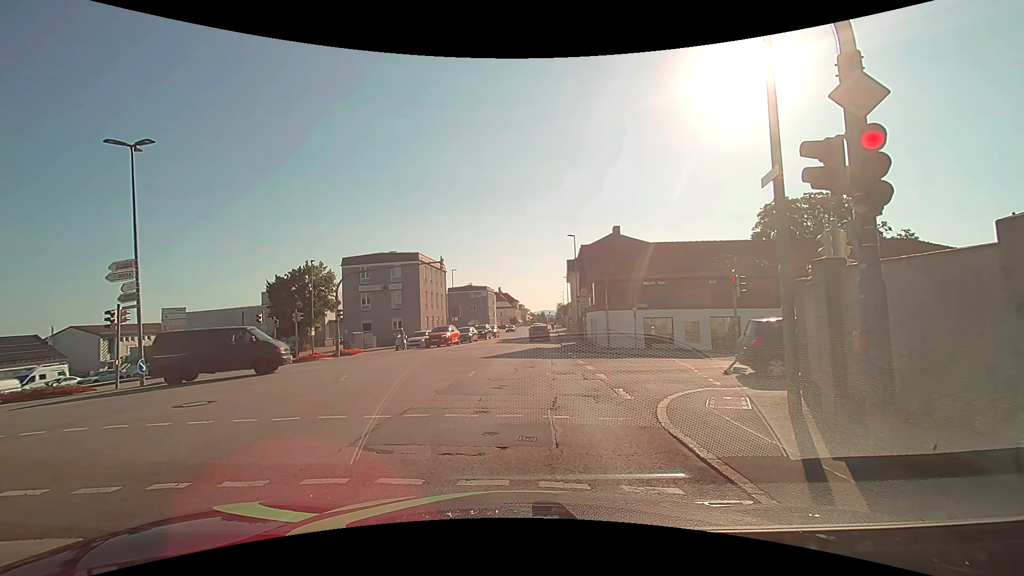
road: tertiary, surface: asphalt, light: Day
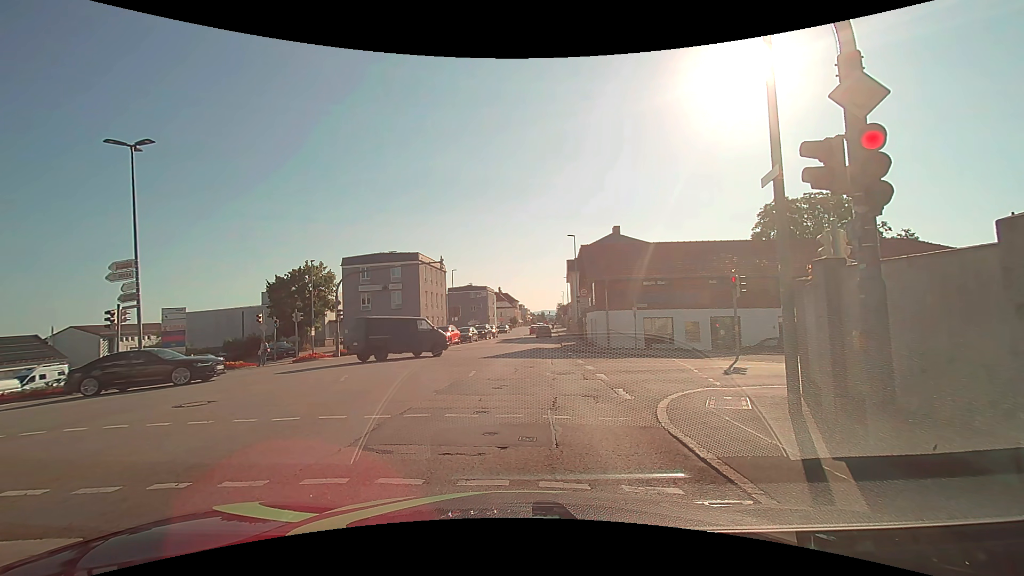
(0.0, 0.0) m; 0°
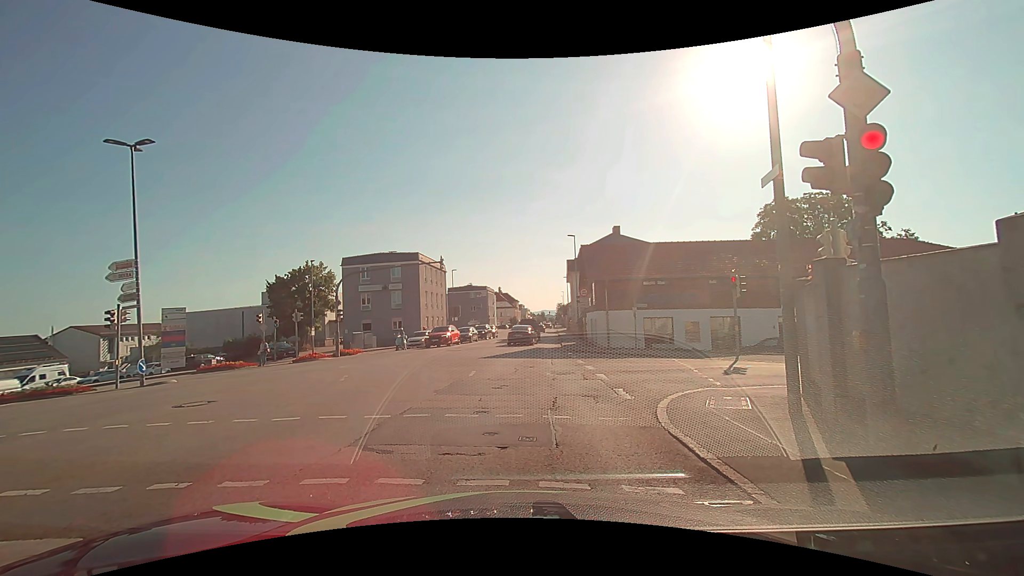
(0.0, 0.0) m; 0°
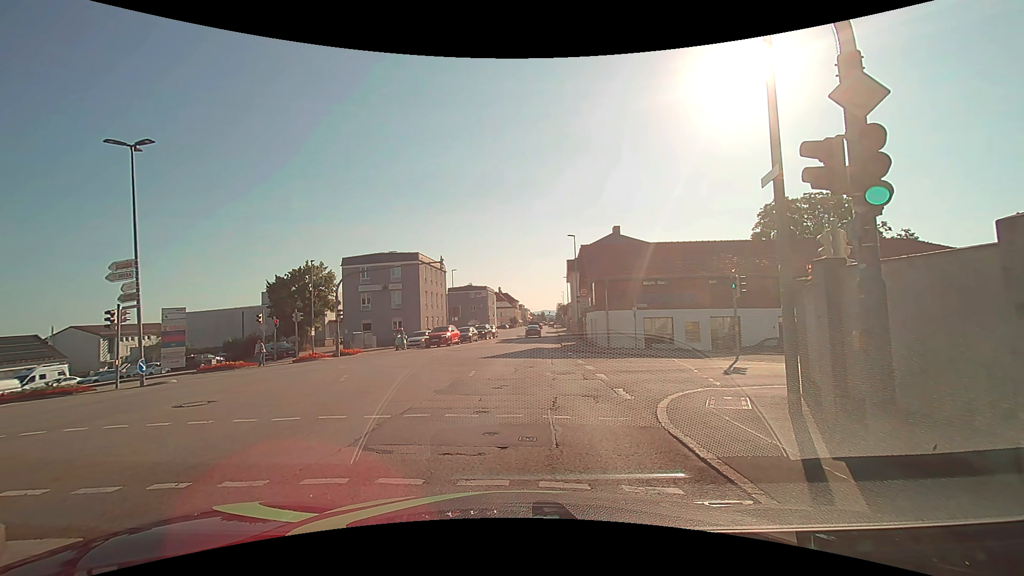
(0.0, 0.0) m; 0°
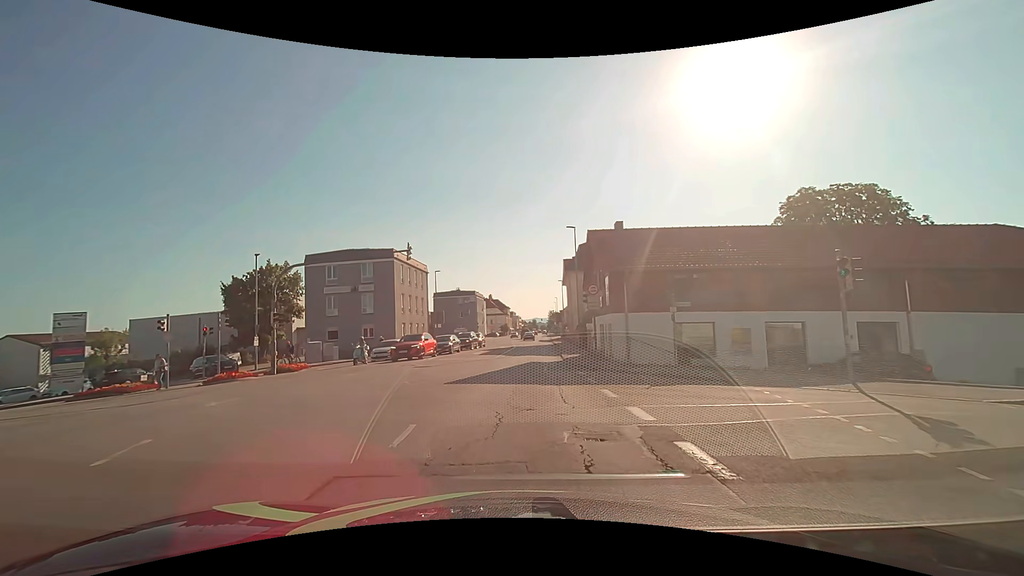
(+0.3, +8.3) m; +2°
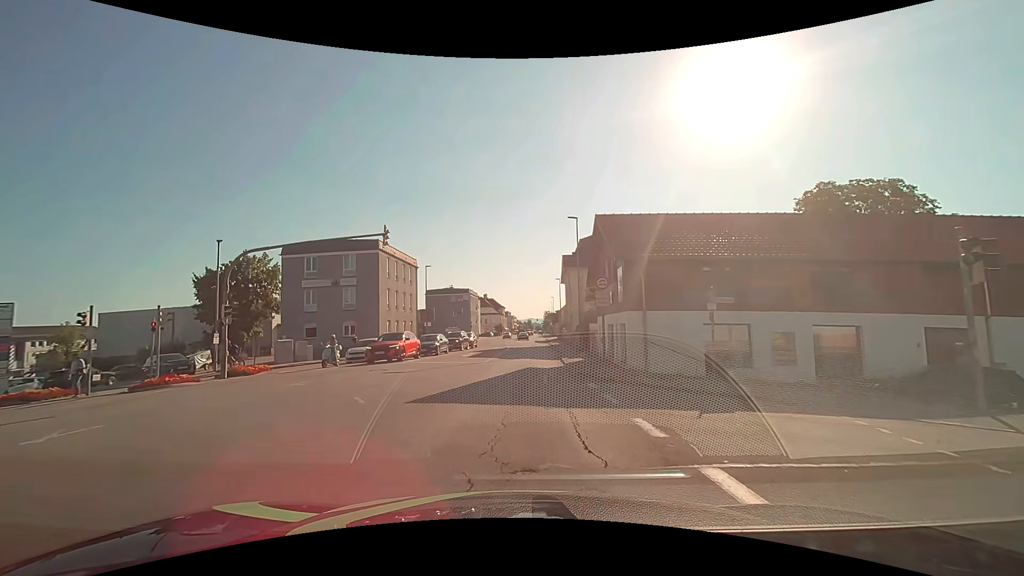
(0.0, +4.1) m; +2°
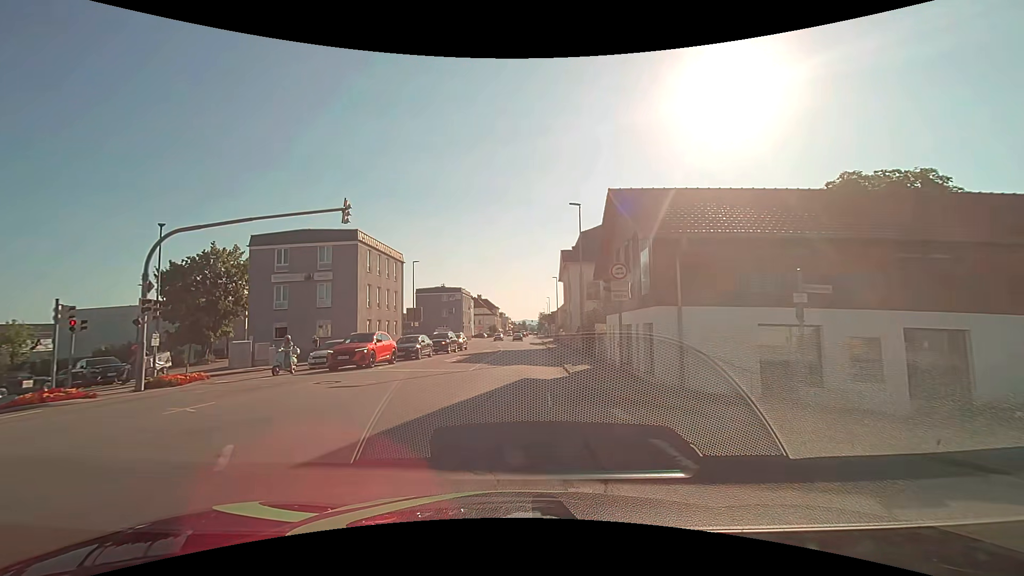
(-0.1, +4.7) m; -1°
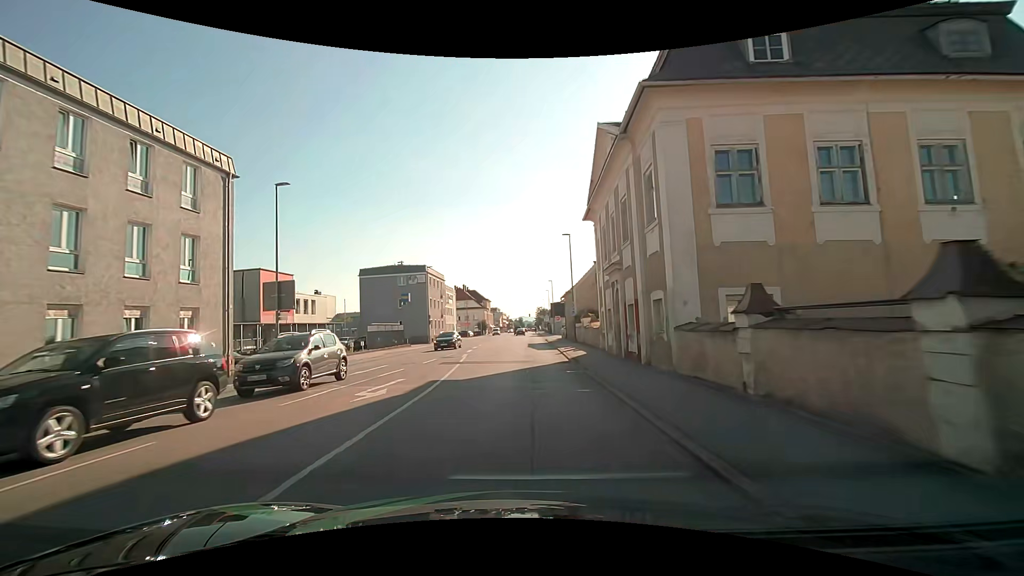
(+0.8, +31.6) m; +1°
(0, +10) (0, +20) (-1, +30) (-1, +40) (-2, +50) (-2, +60) (-1, +70) (-1, +80) (-1, +90) (0, +100) m
